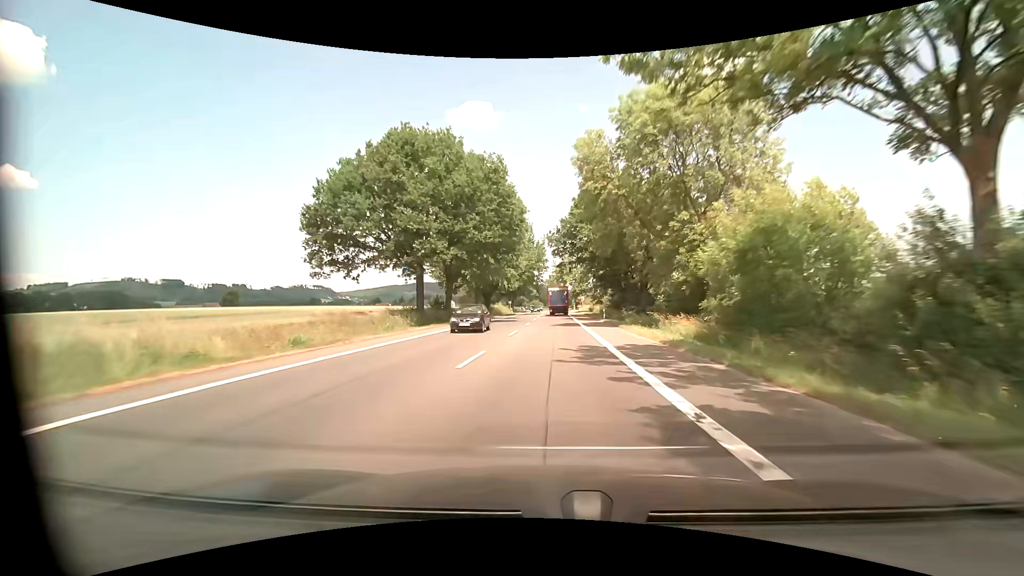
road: primary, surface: asphalt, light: Day
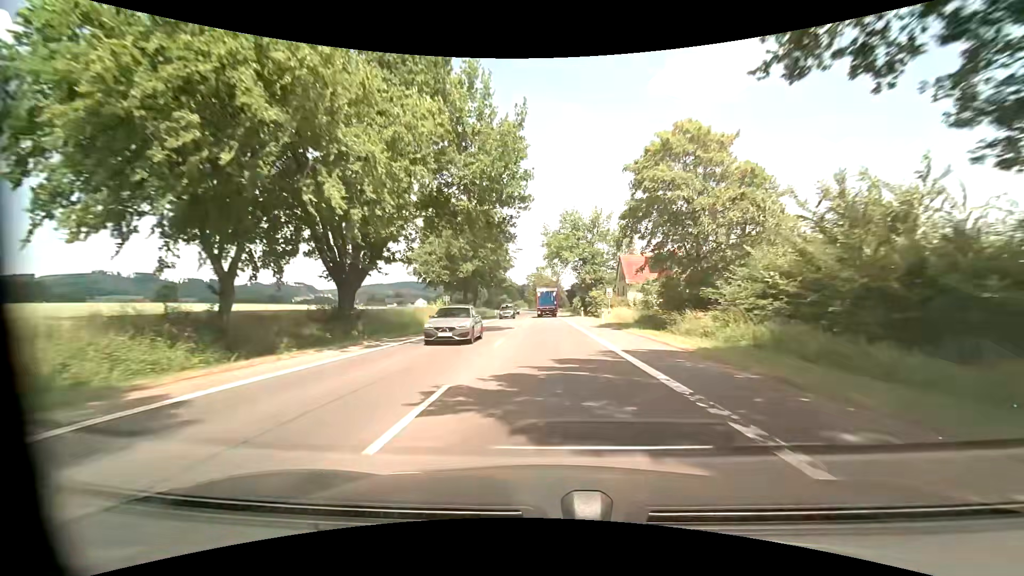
(+0.8, +53.7) m; +1°
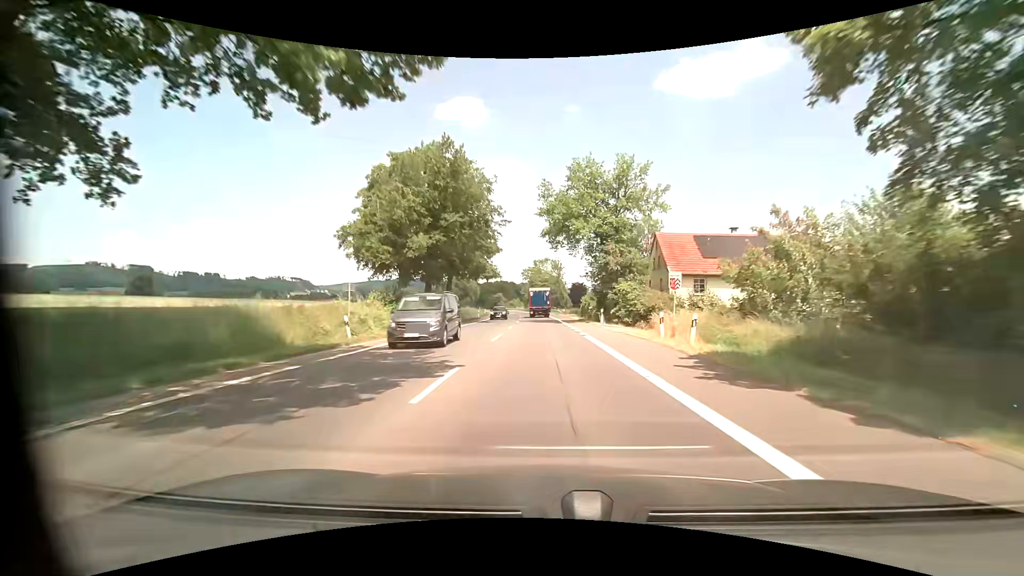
(+0.1, +21.5) m; +1°
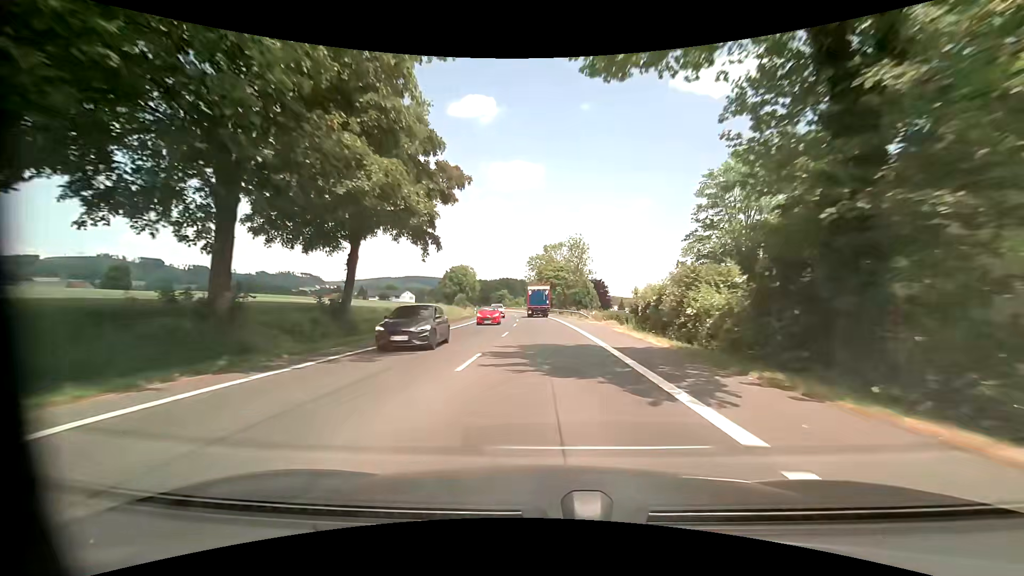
(-0.5, +32.3) m; -1°
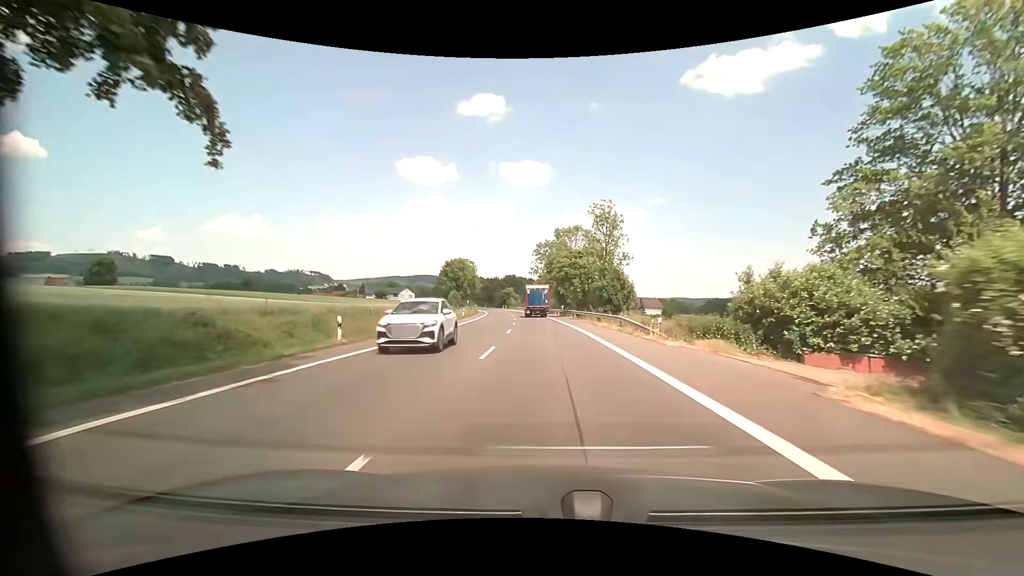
(-0.2, +21.6) m; -1°
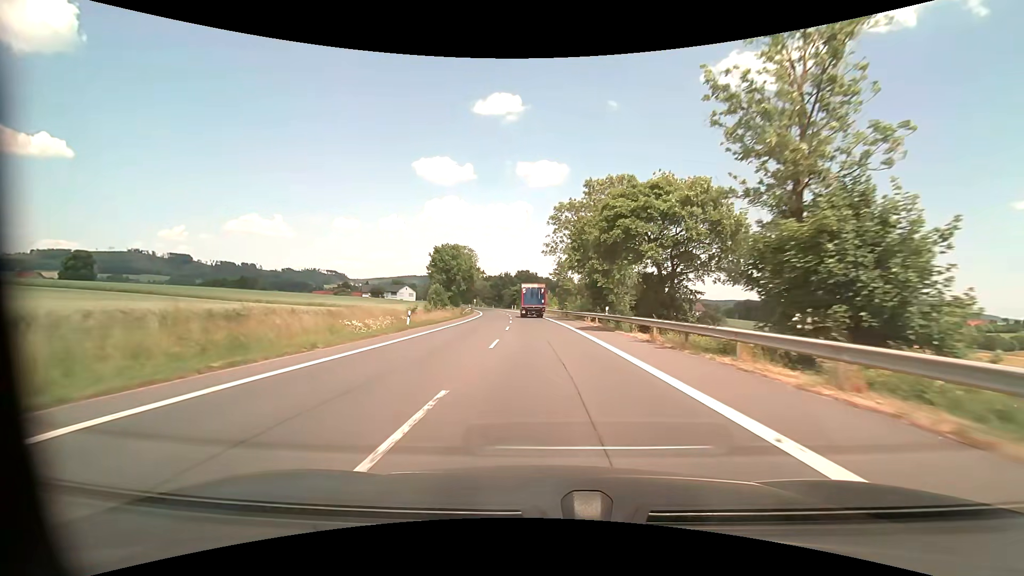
(-0.6, +32.4) m; -2°
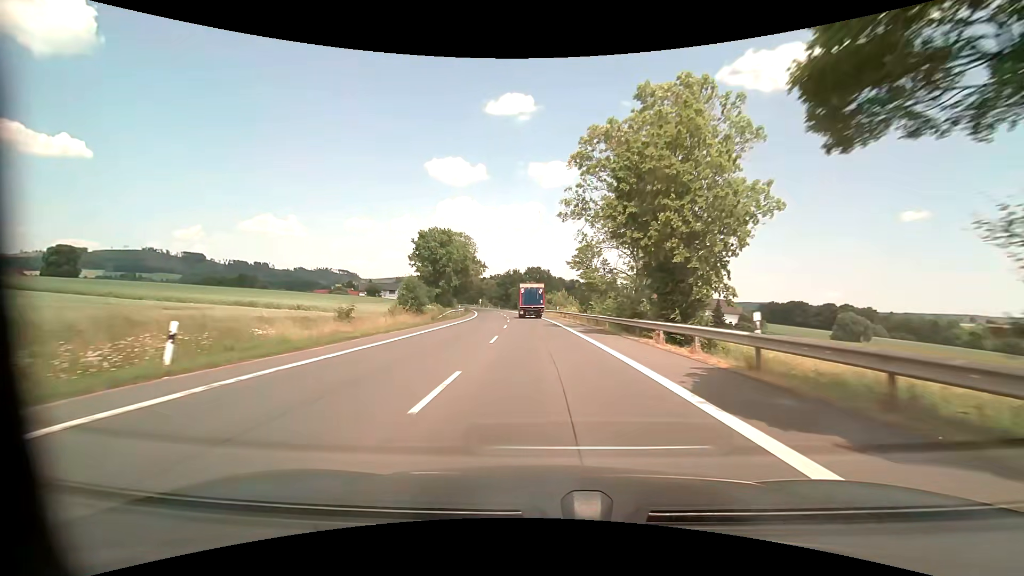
(-0.3, +21.6) m; -1°
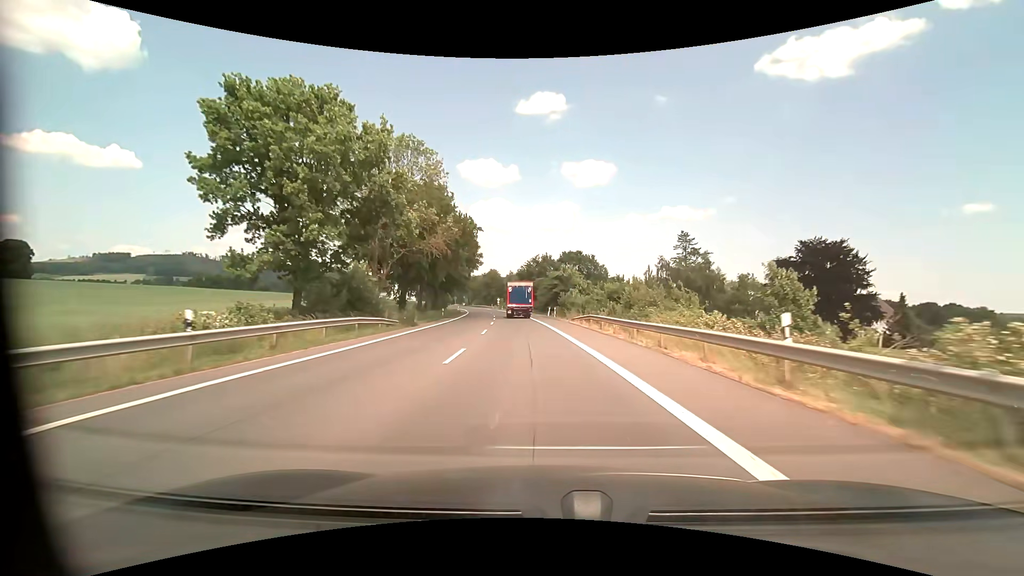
(-1.7, +54.0) m; -4°
(0, +10) (0, +20) (-1, +30) (-1, +40) (-2, +50) (-3, +60) (-5, +70) (-6, +80) (-7, +90) (-9, +99) m
